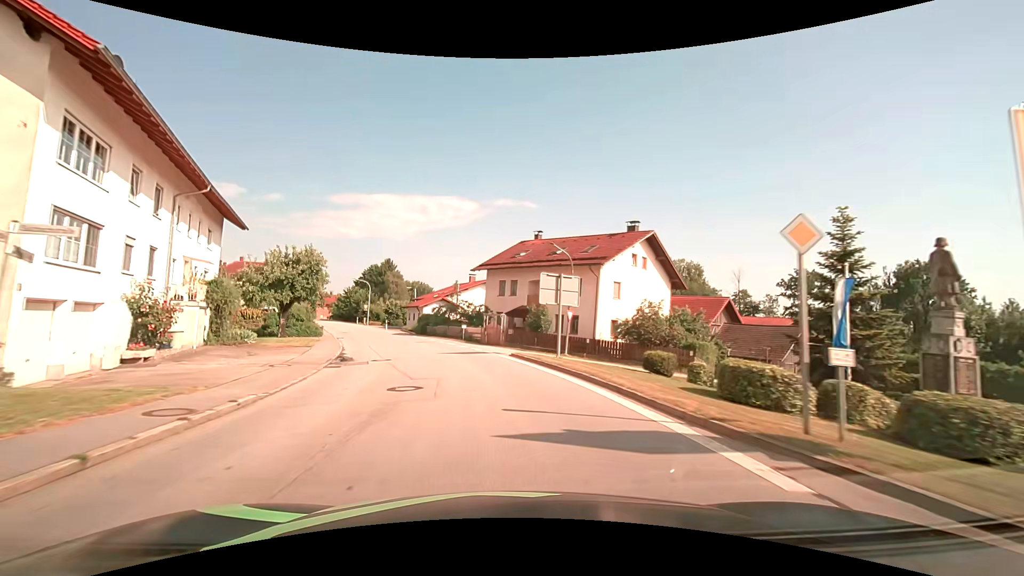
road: secondary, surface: asphalt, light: Day
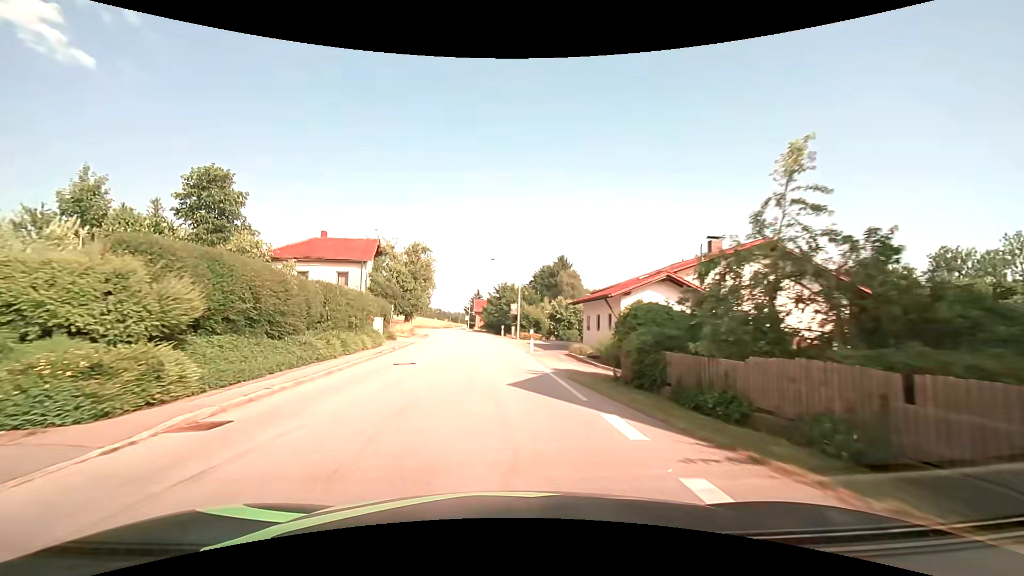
(-6.3, +36.9) m; -20°
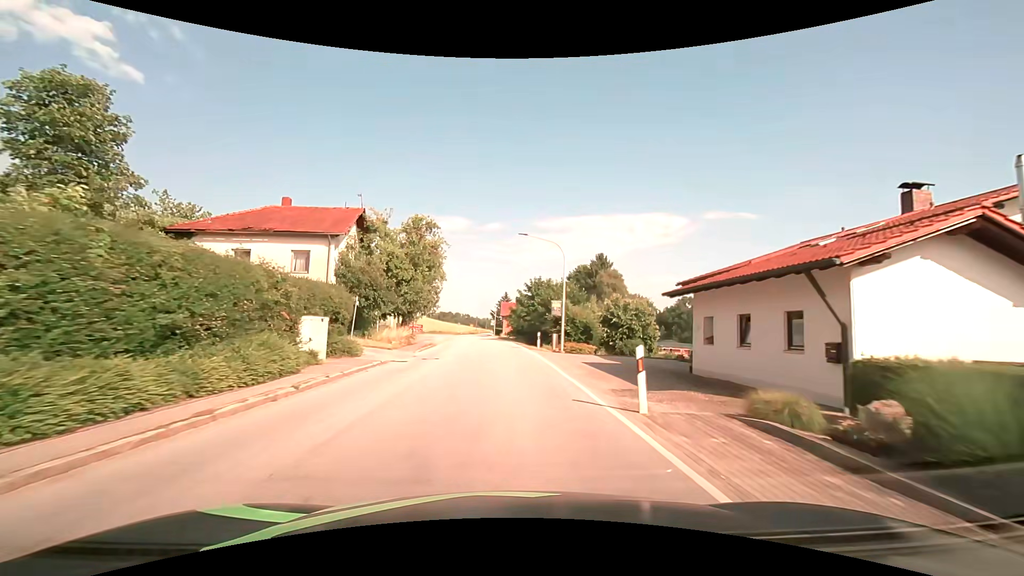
(-0.7, +15.0) m; -4°
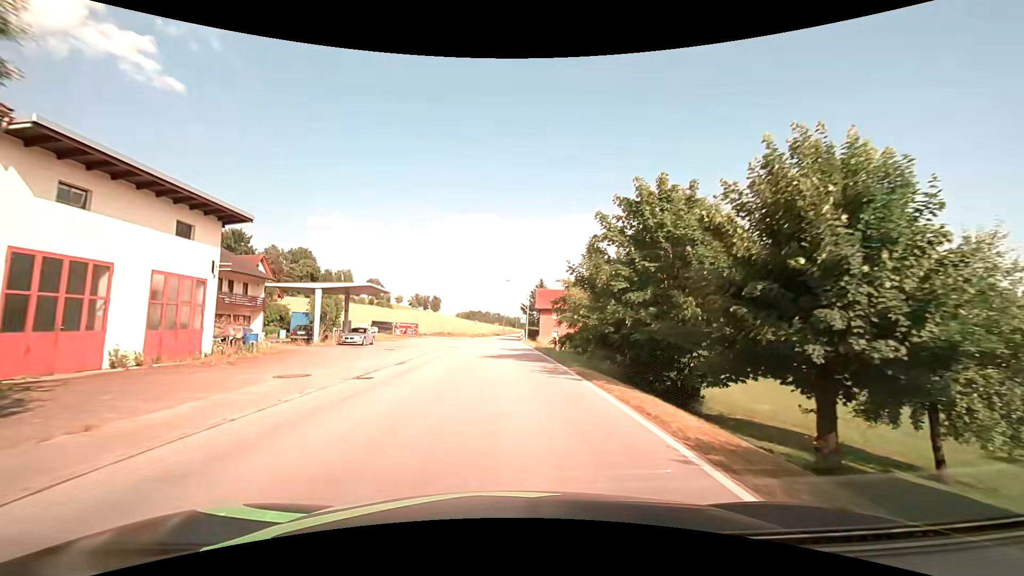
(-1.0, +36.6) m; -4°
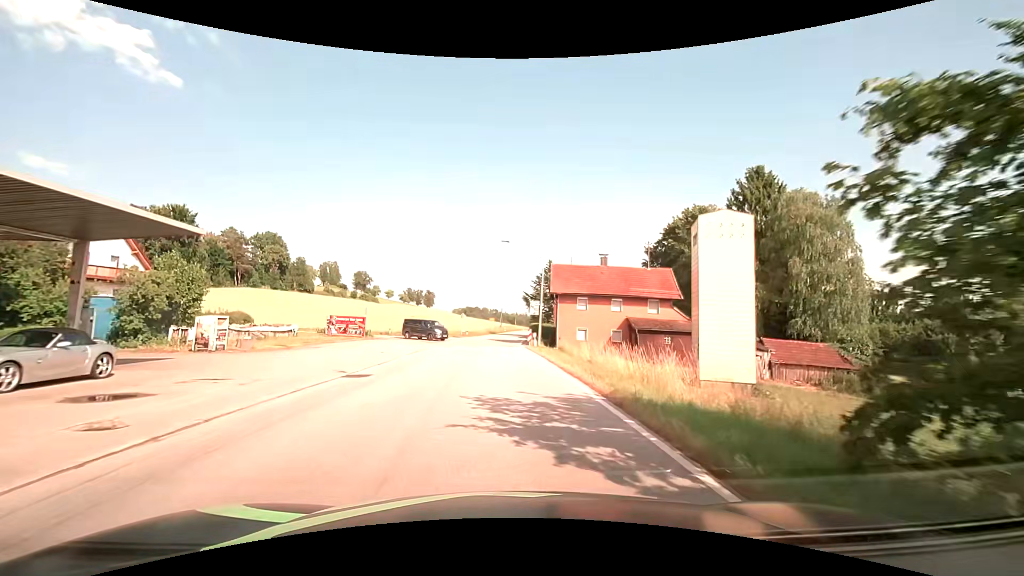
(-0.1, +25.2) m; 0°
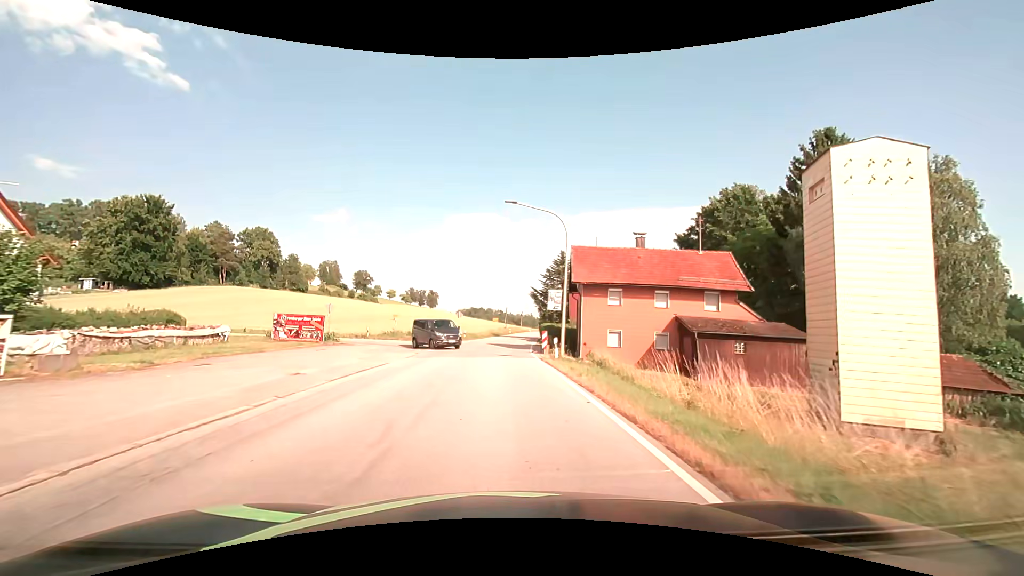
(0.0, +11.1) m; -1°
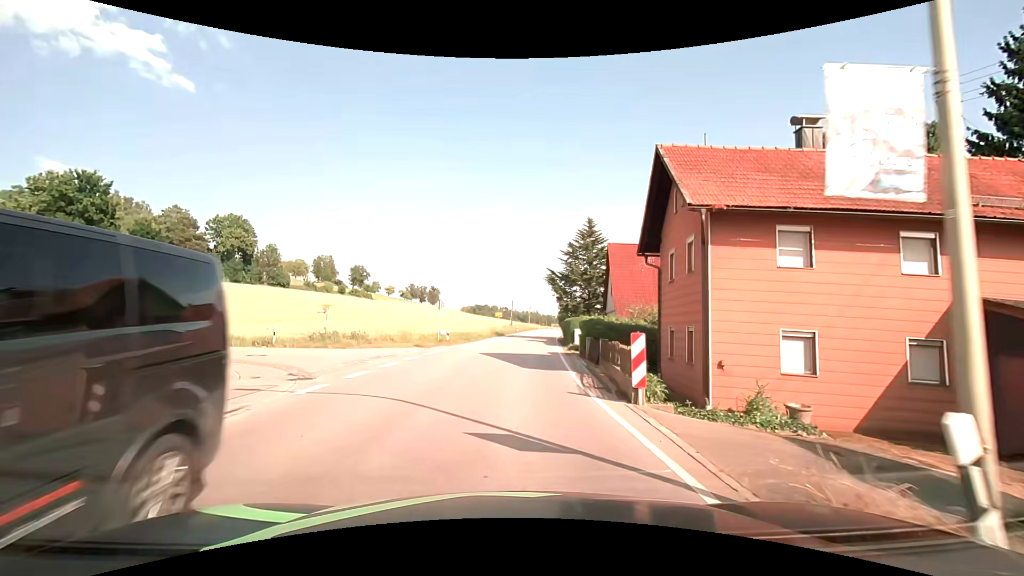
(-0.1, +19.4) m; 0°
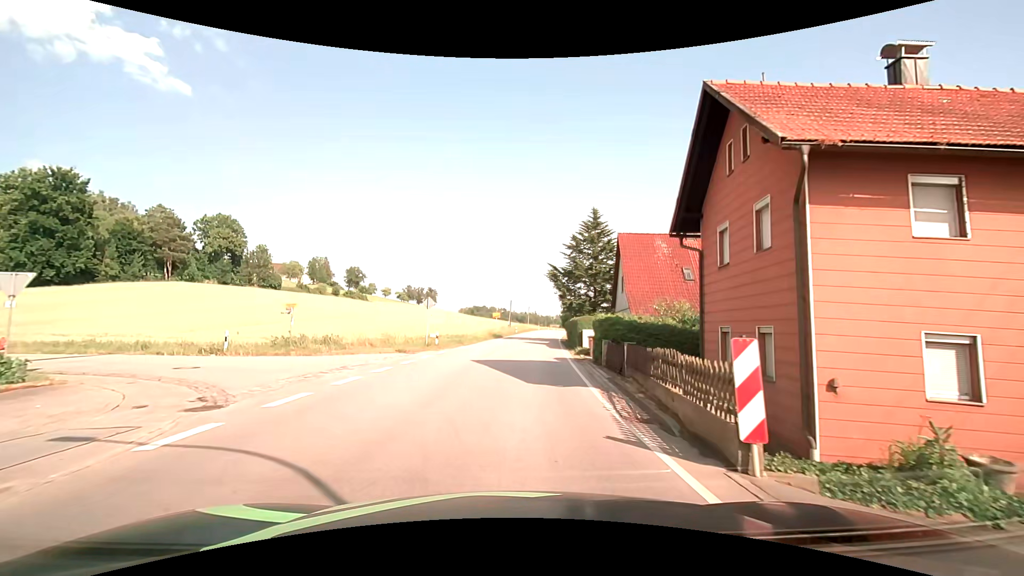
(0.0, +4.3) m; 0°
